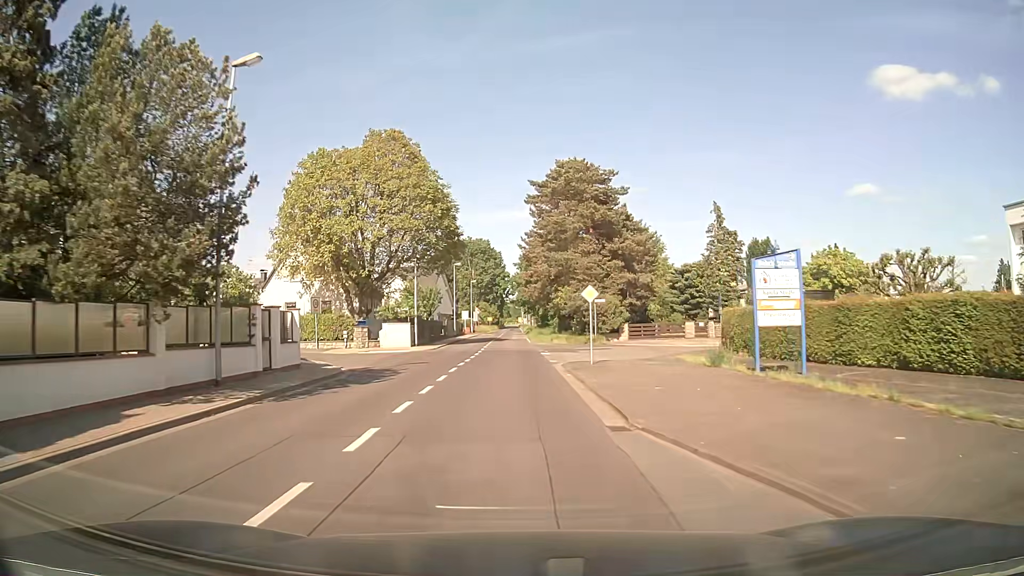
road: unclassified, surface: asphalt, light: Day
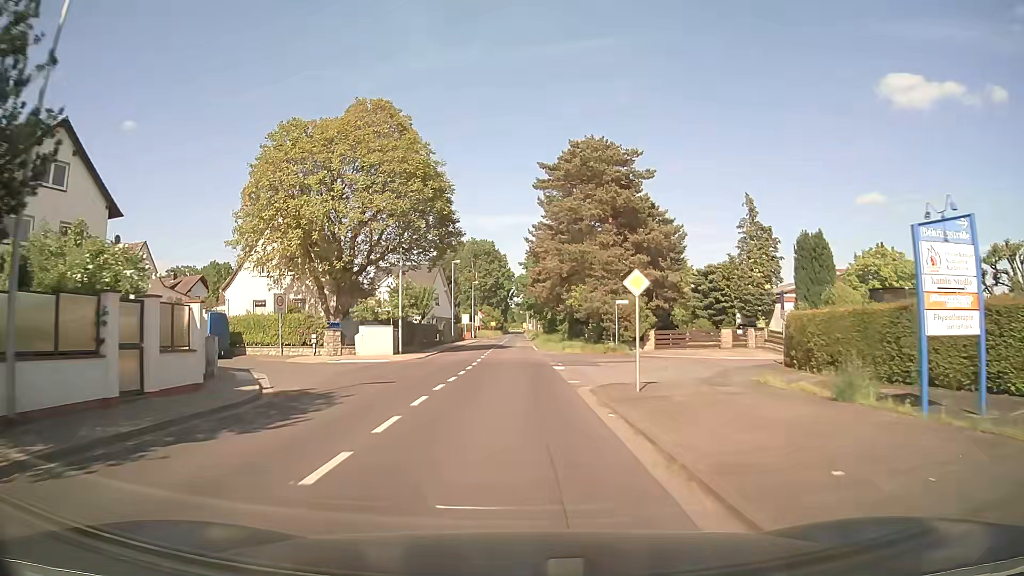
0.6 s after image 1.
(0.0, +7.8) m; 0°
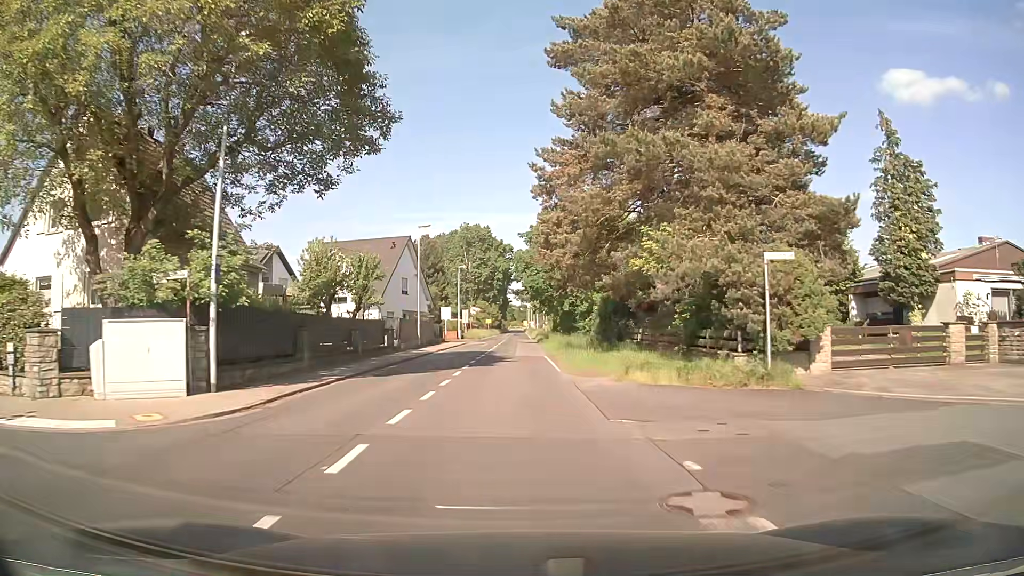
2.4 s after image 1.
(-0.1, +23.6) m; 0°
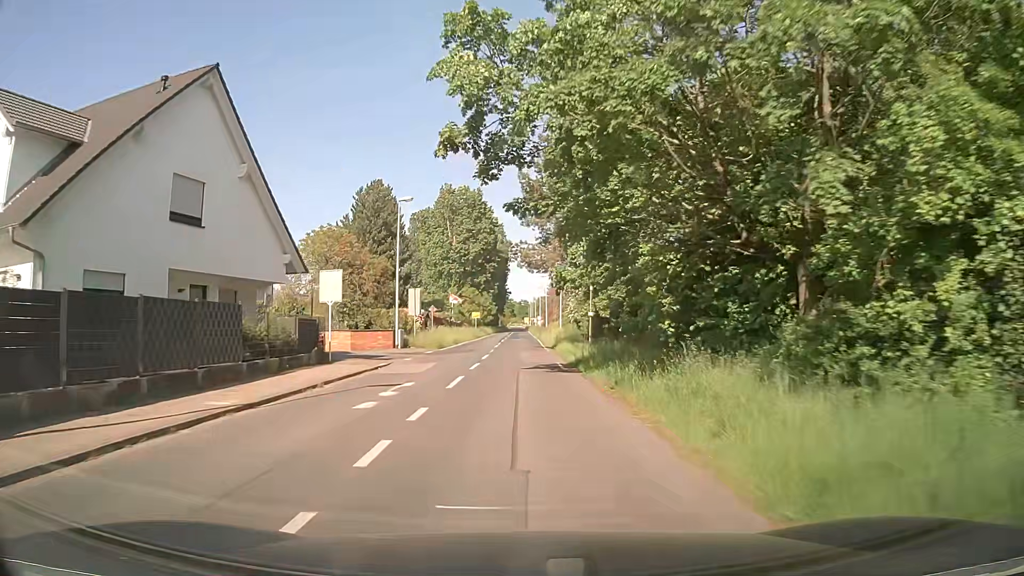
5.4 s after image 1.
(0.0, +39.8) m; 0°
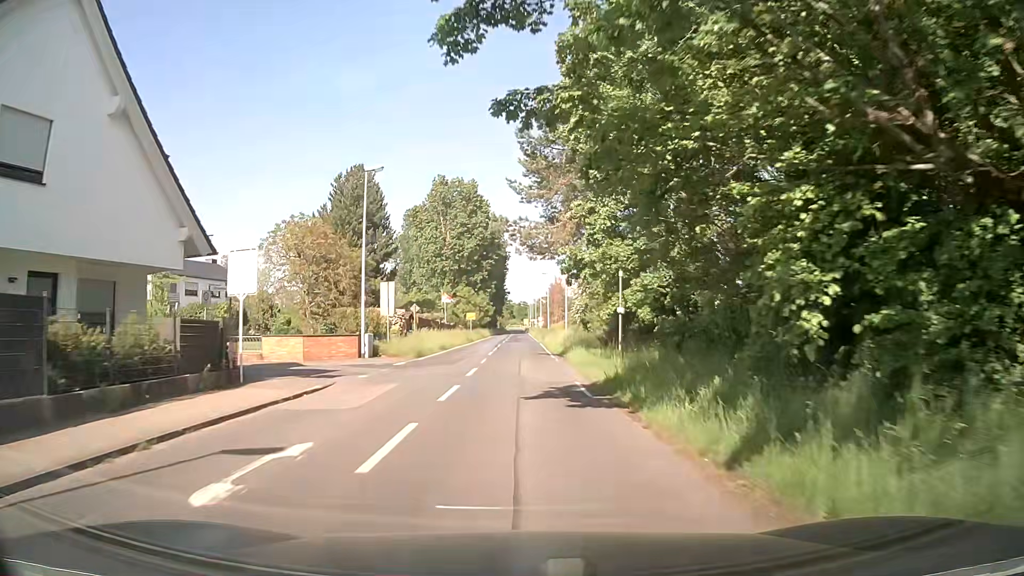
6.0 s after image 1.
(0.0, +8.0) m; +1°
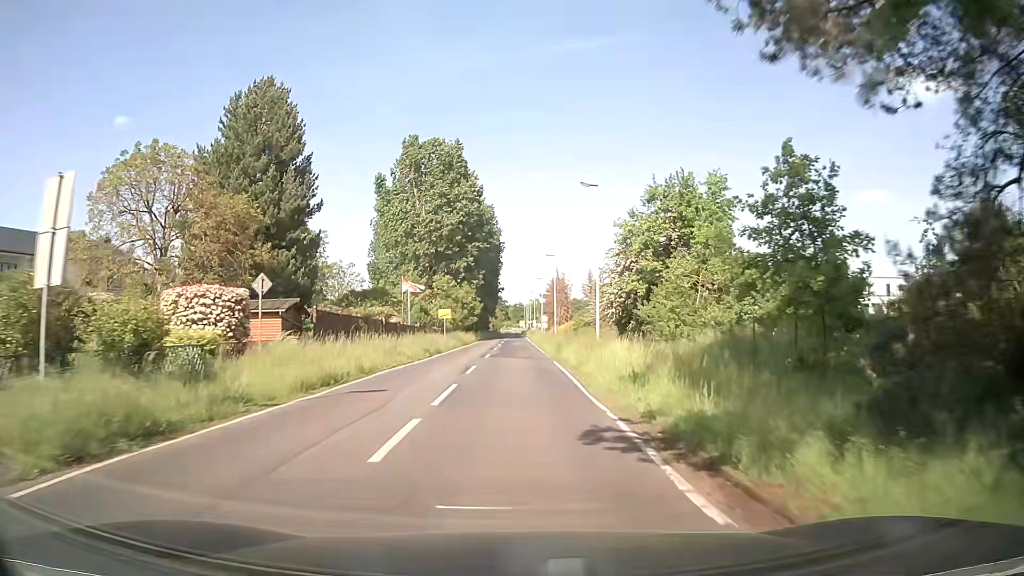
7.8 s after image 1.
(-0.1, +24.1) m; 0°
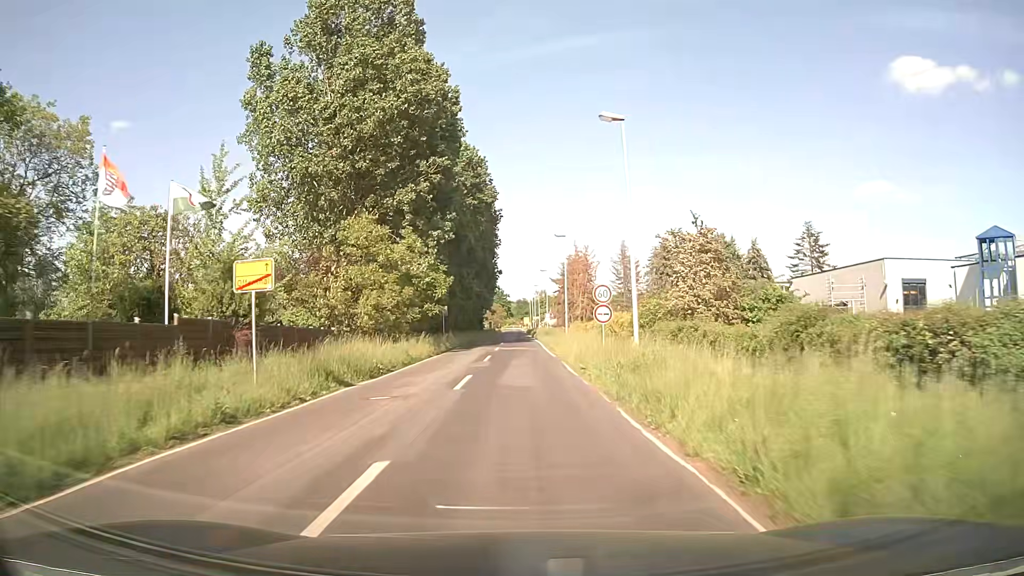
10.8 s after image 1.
(0.0, +40.3) m; 0°
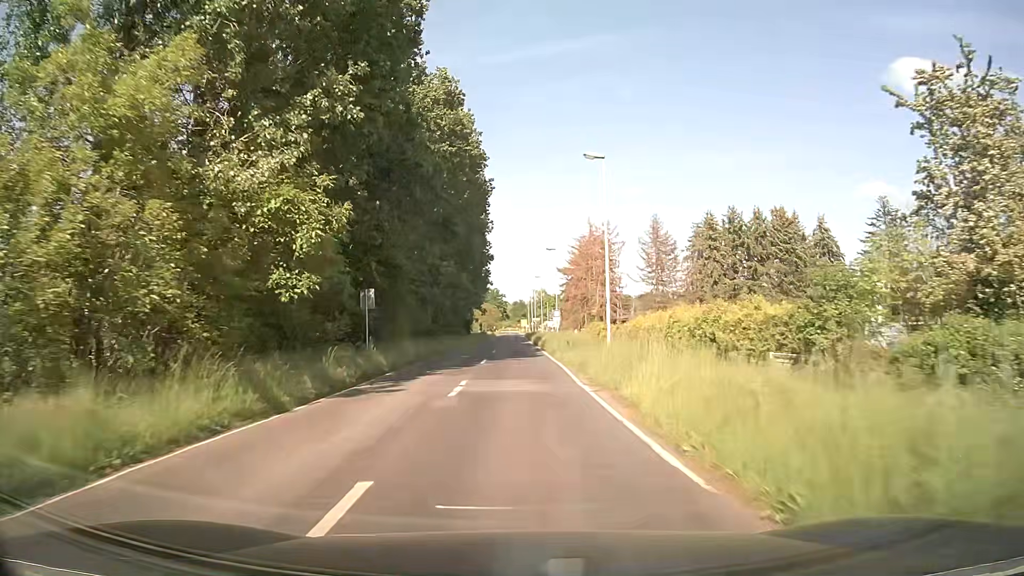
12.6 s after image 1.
(+0.1, +24.7) m; 0°
(0, +10) (0, +20) (0, +30) (0, +40) (0, +50) (0, +60) (0, +70) (0, +80) (0, +90) (0, +100) m
